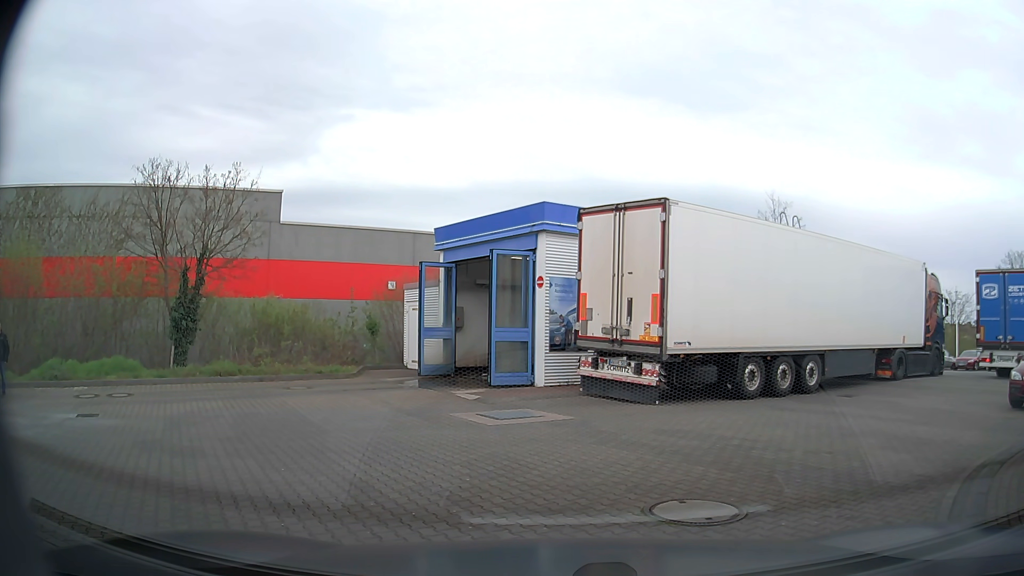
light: Day
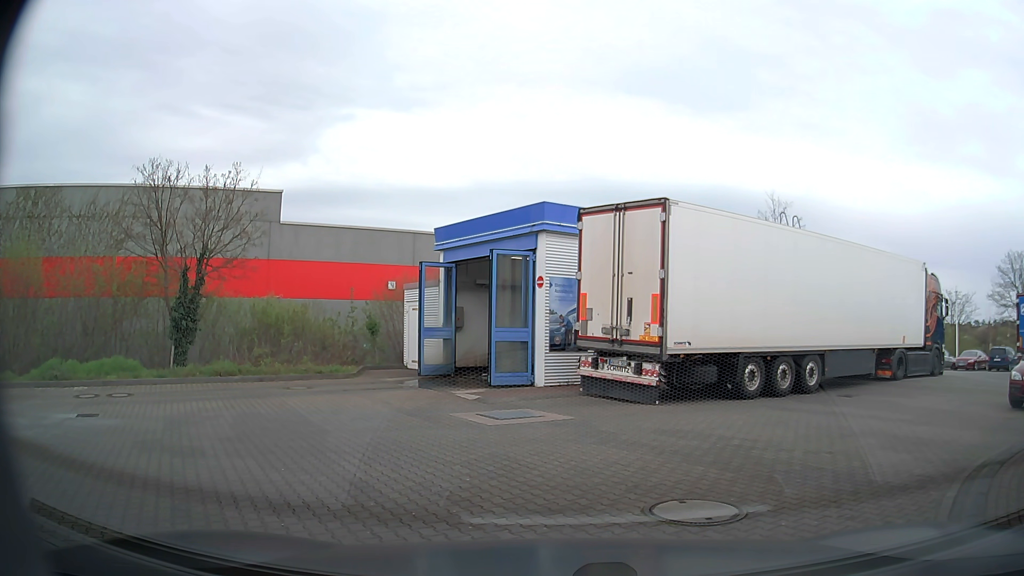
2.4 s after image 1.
(0.0, 0.0) m; 0°
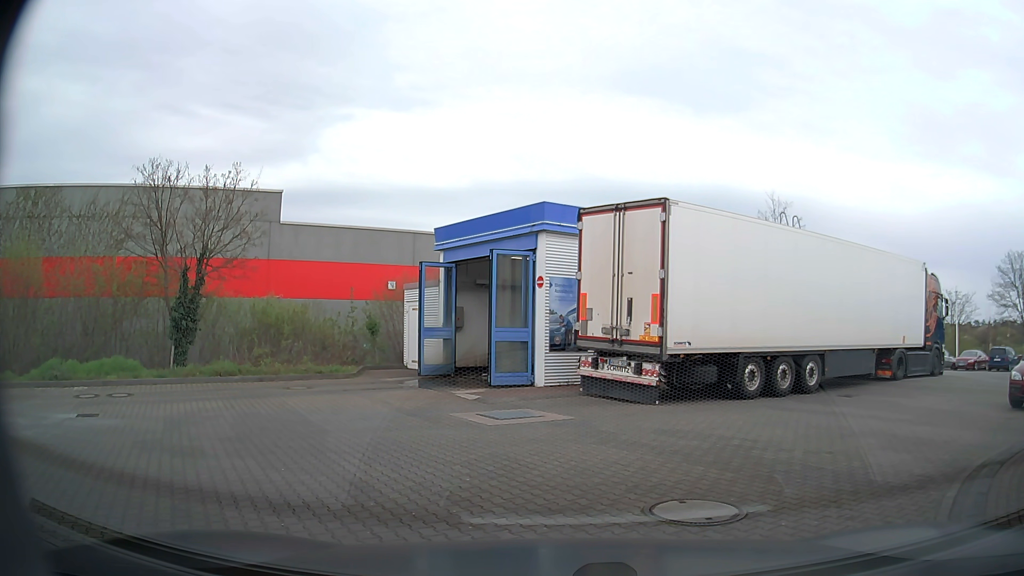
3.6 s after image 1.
(0.0, 0.0) m; 0°
